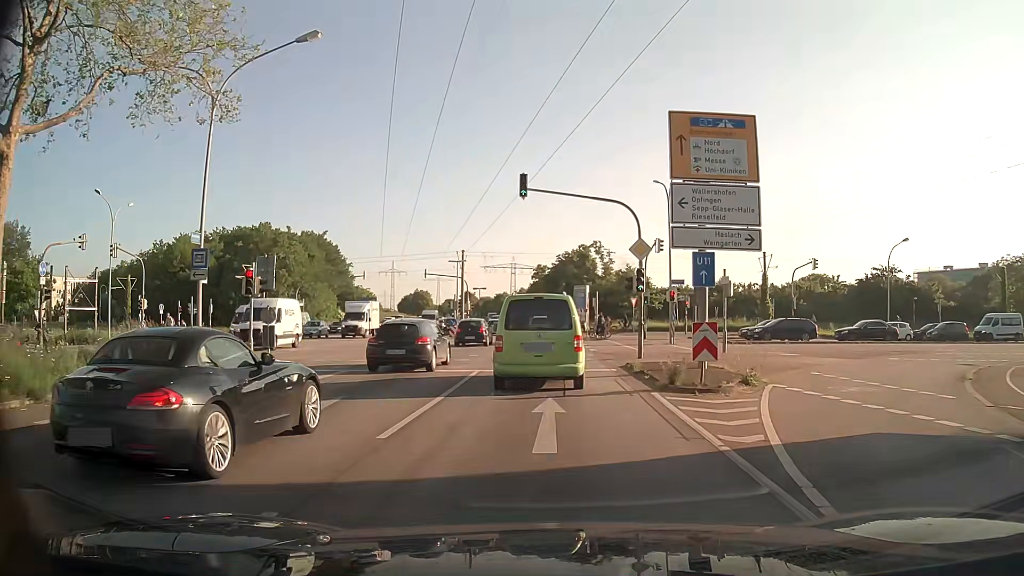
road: primary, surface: asphalt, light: Day
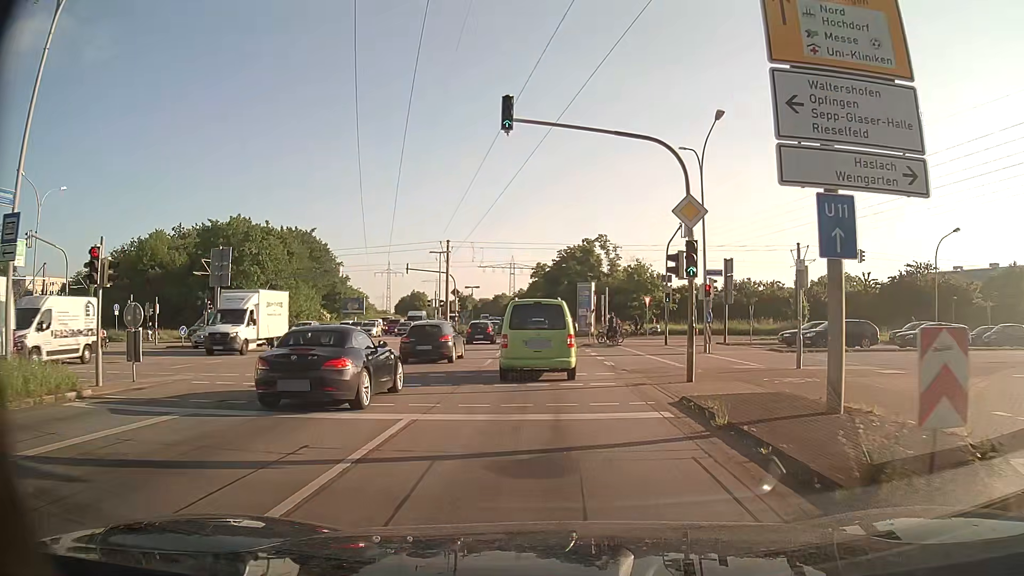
(0.0, +8.6) m; +1°
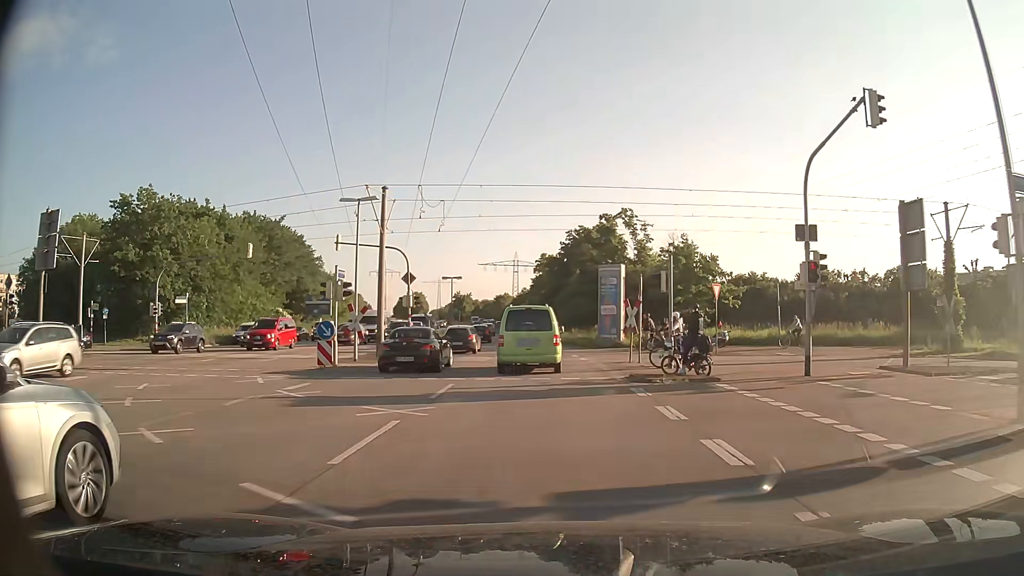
(-0.3, +21.0) m; -1°
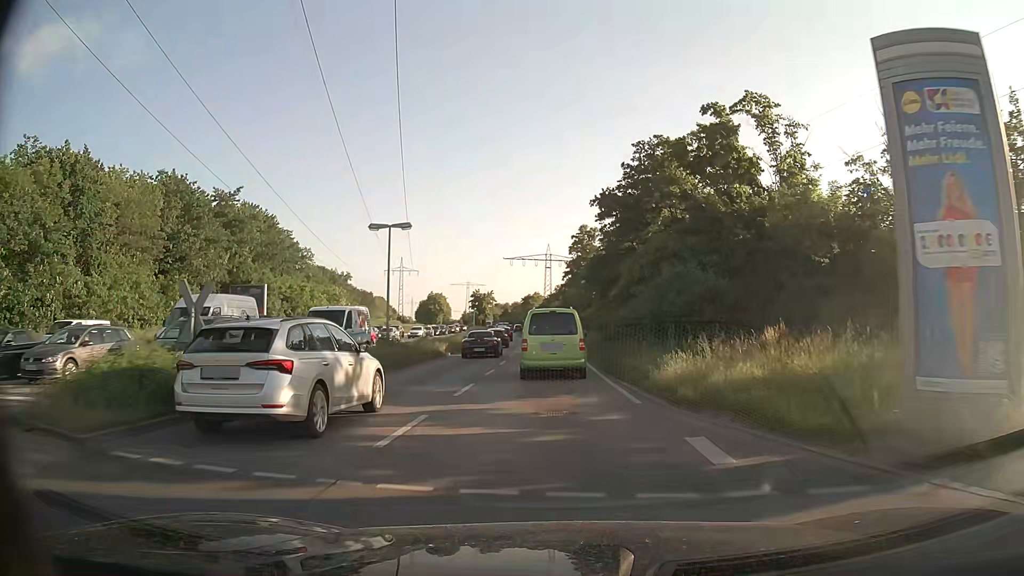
(-0.7, +32.4) m; -2°
